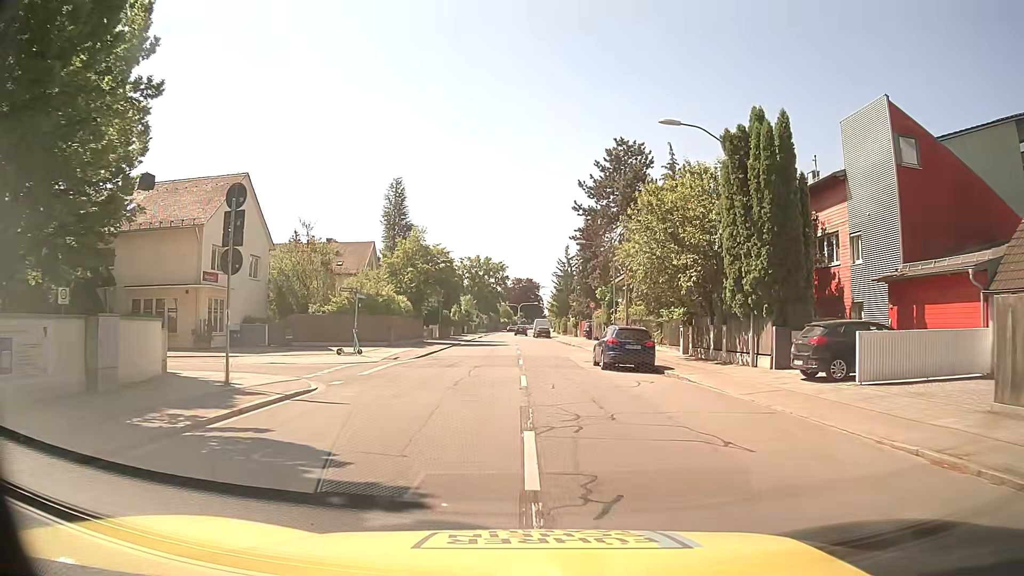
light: Day
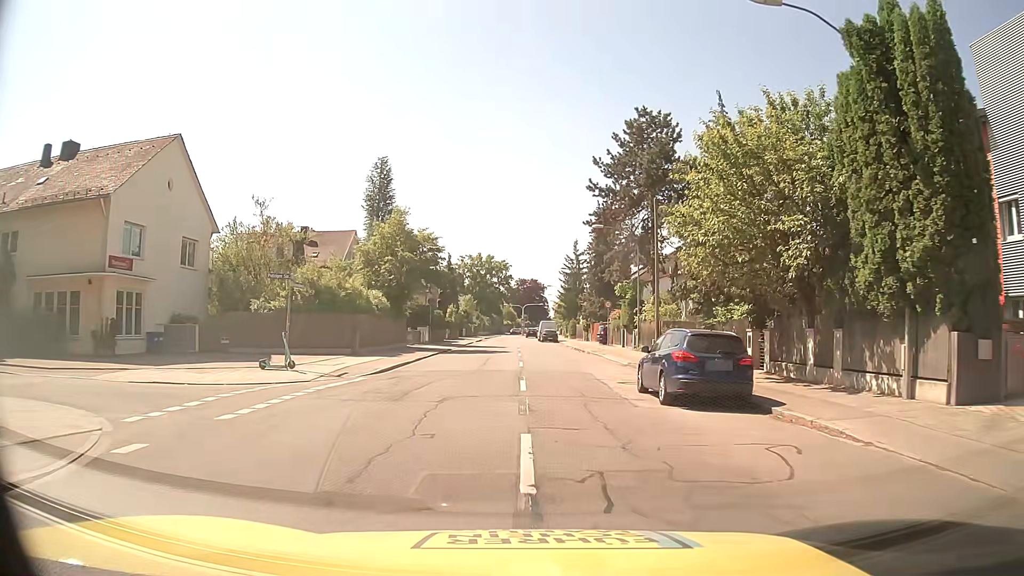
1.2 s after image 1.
(-0.1, +9.5) m; 0°
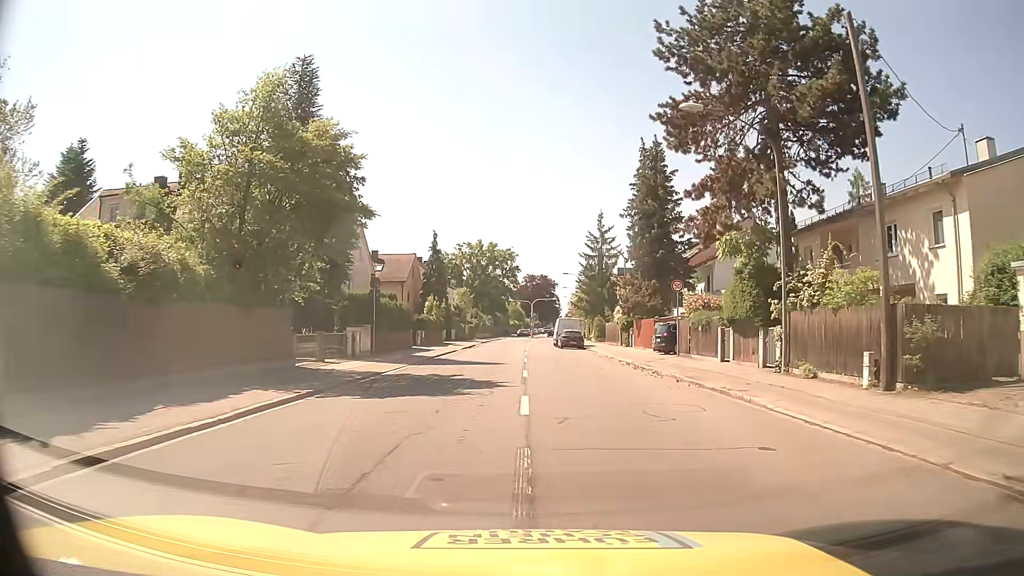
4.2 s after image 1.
(-0.3, +24.0) m; -1°
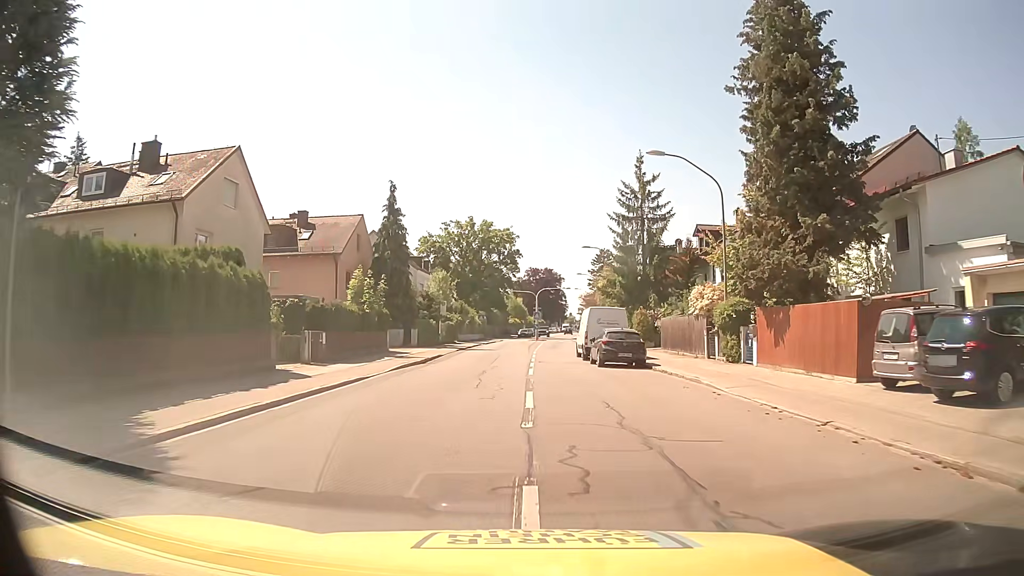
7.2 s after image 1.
(+0.1, +25.9) m; +1°
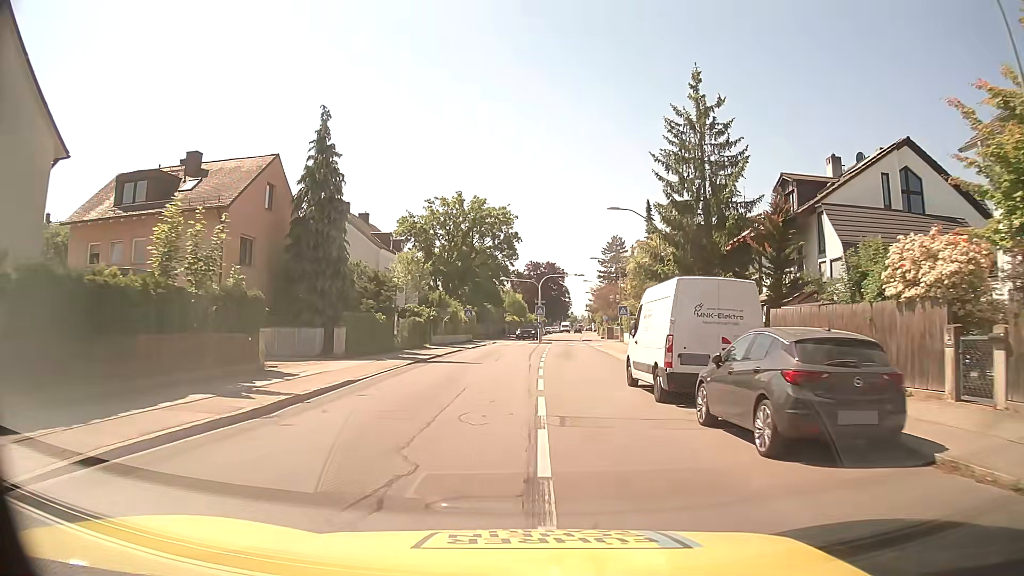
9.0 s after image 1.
(-0.2, +18.2) m; -1°
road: secondary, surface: asphalt
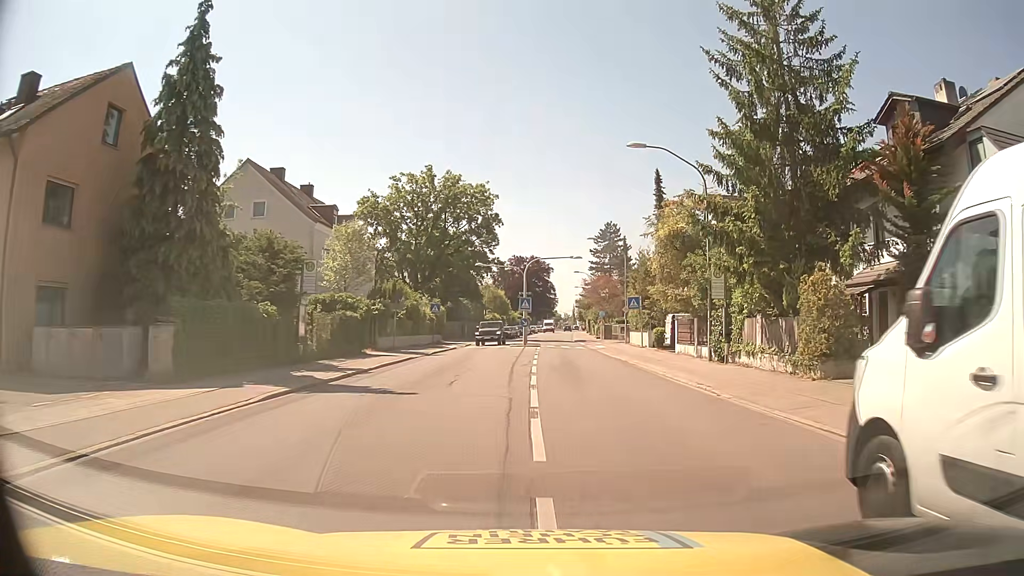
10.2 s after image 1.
(0.0, +13.1) m; +1°
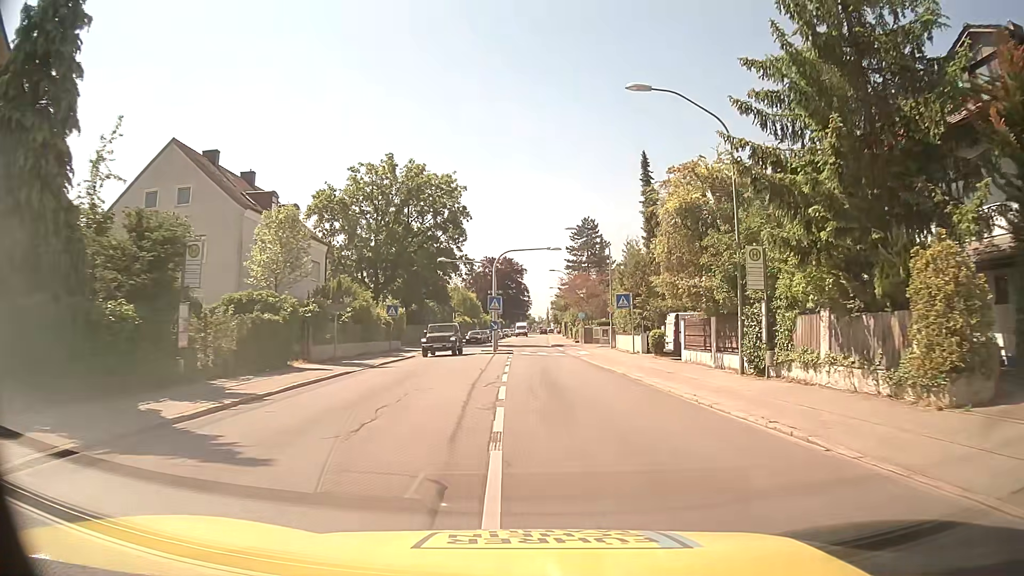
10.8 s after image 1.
(+0.1, +6.7) m; +2°
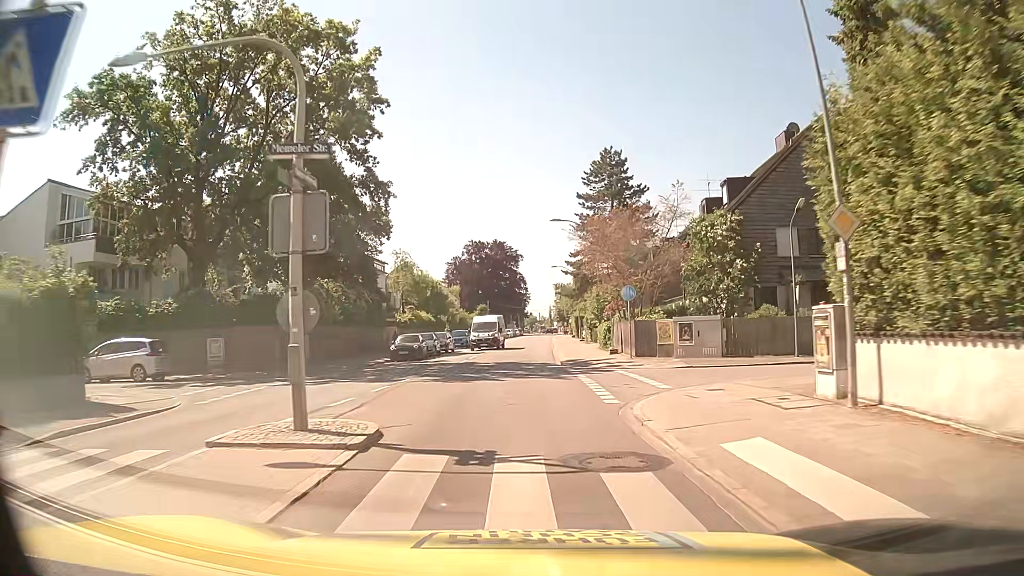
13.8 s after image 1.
(+1.2, +35.8) m; 0°
(0, +10) (0, +20) (0, +30) (0, +40) (0, +50) (0, +60) (+1, +70) (+1, +80) (+1, +90) (+2, +100) m
